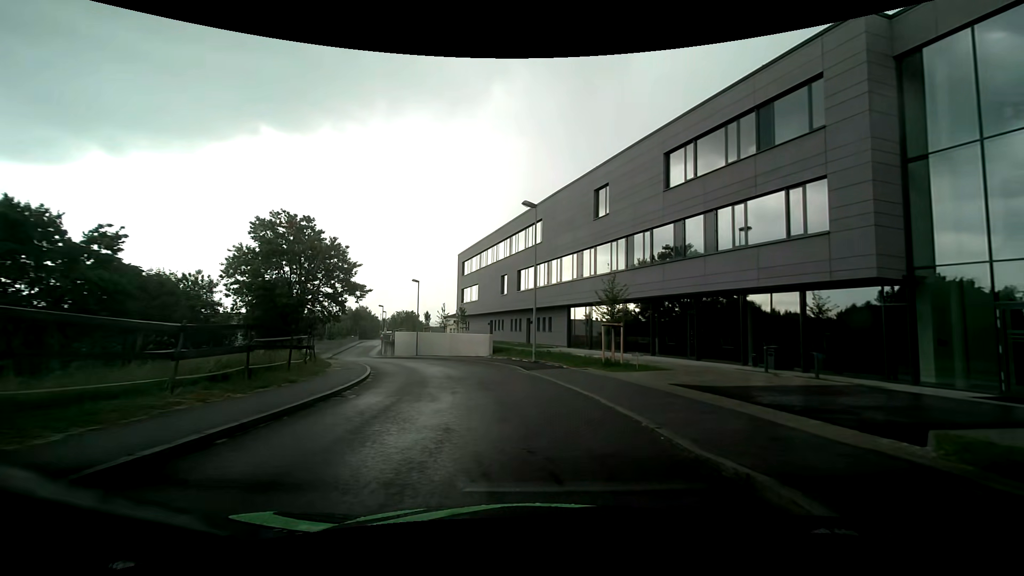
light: Day
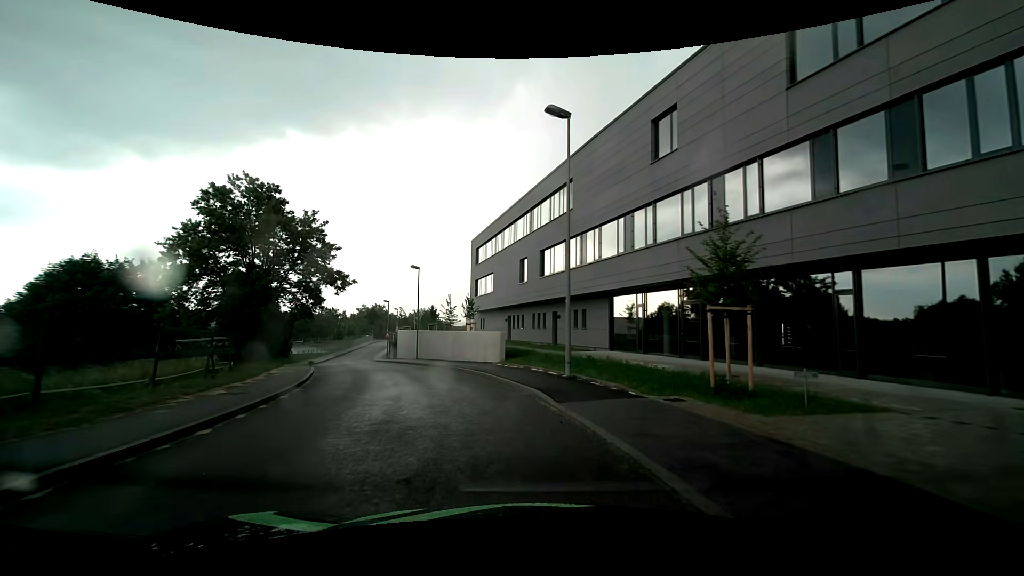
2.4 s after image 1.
(-0.1, +10.5) m; -3°
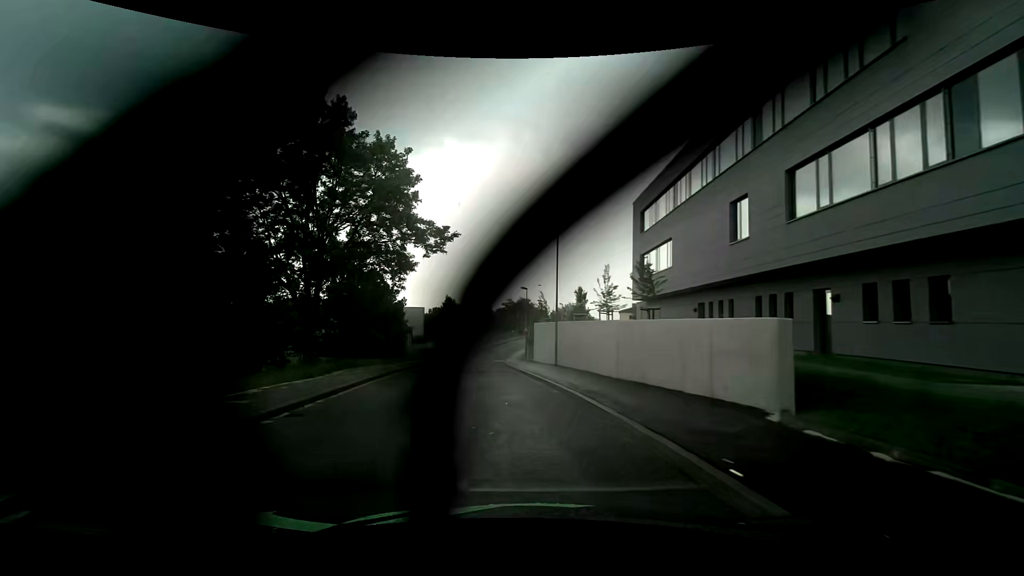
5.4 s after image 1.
(-2.2, +16.0) m; -16°
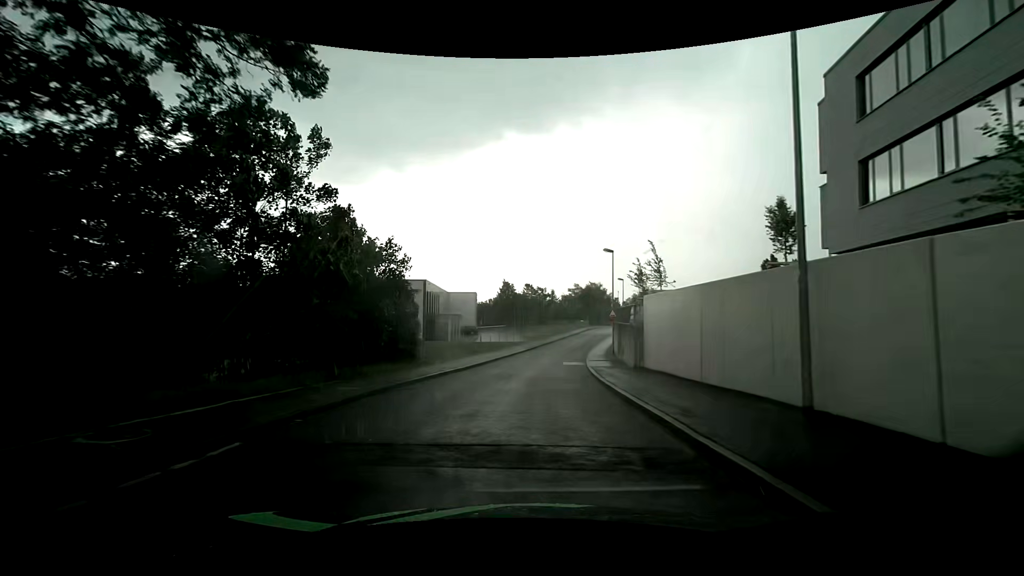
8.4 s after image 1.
(-1.7, +19.6) m; -7°
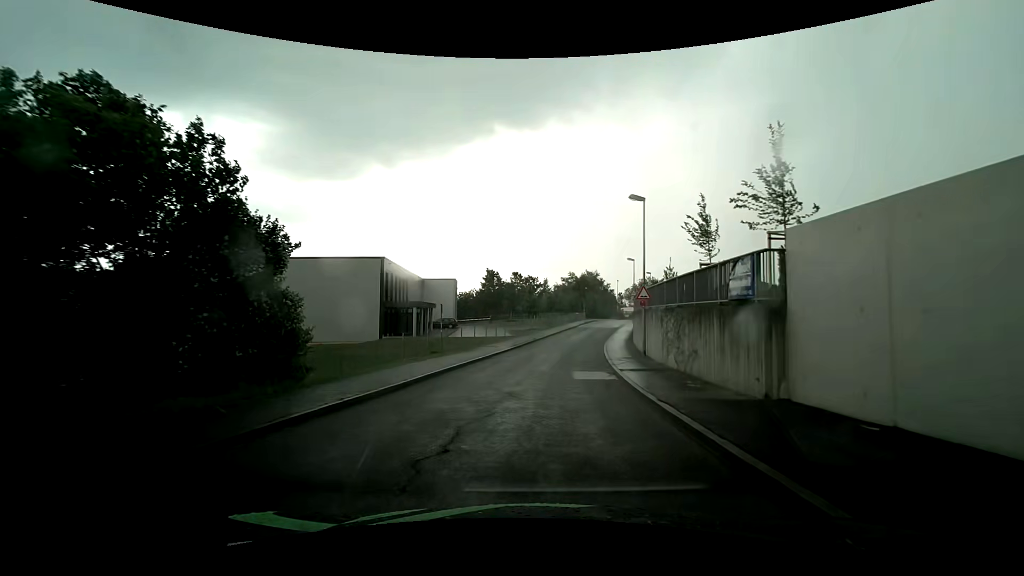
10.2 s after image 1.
(0.0, +13.4) m; 0°
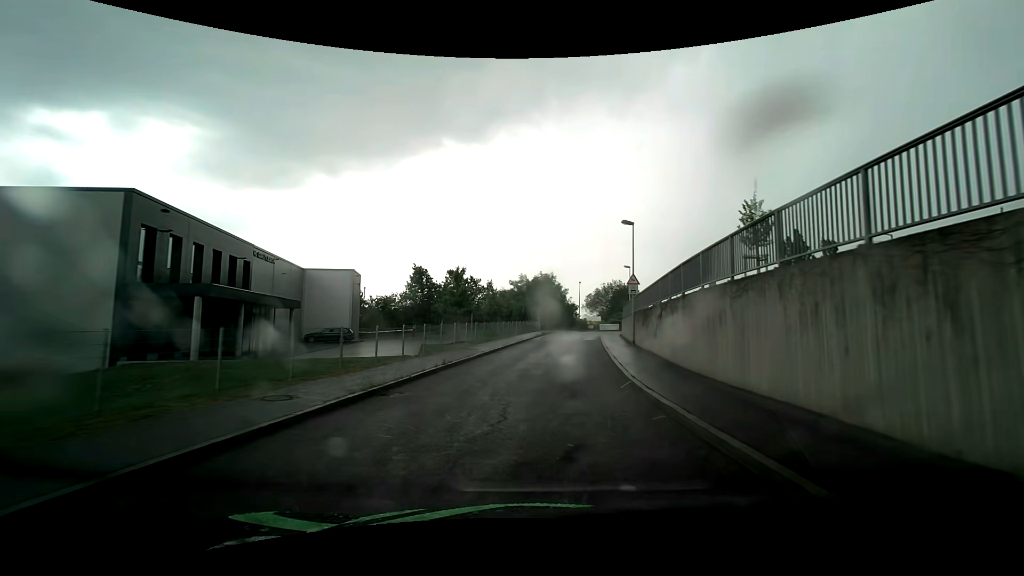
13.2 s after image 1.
(+1.5, +23.8) m; +6°
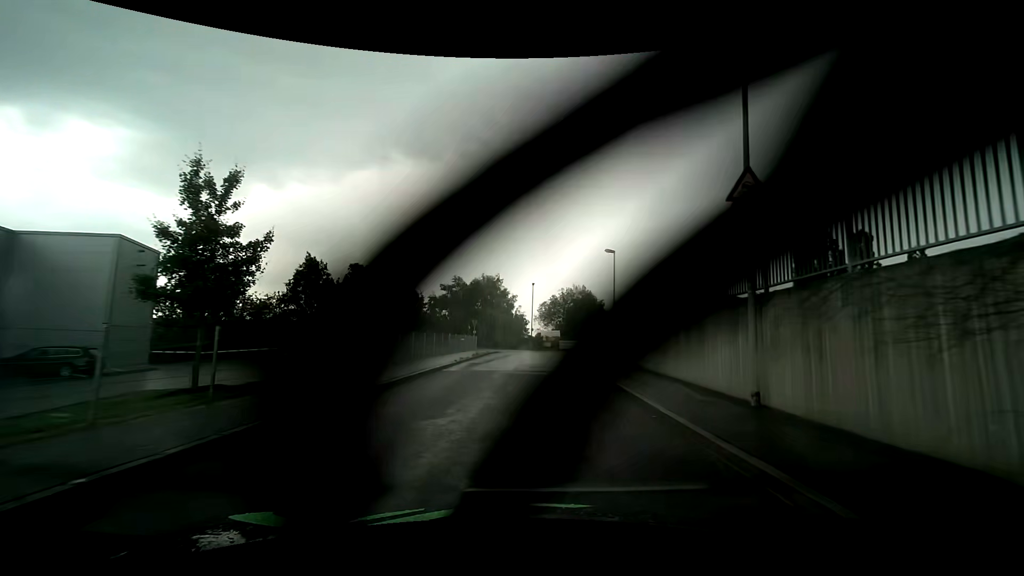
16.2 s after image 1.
(+1.2, +22.7) m; +6°
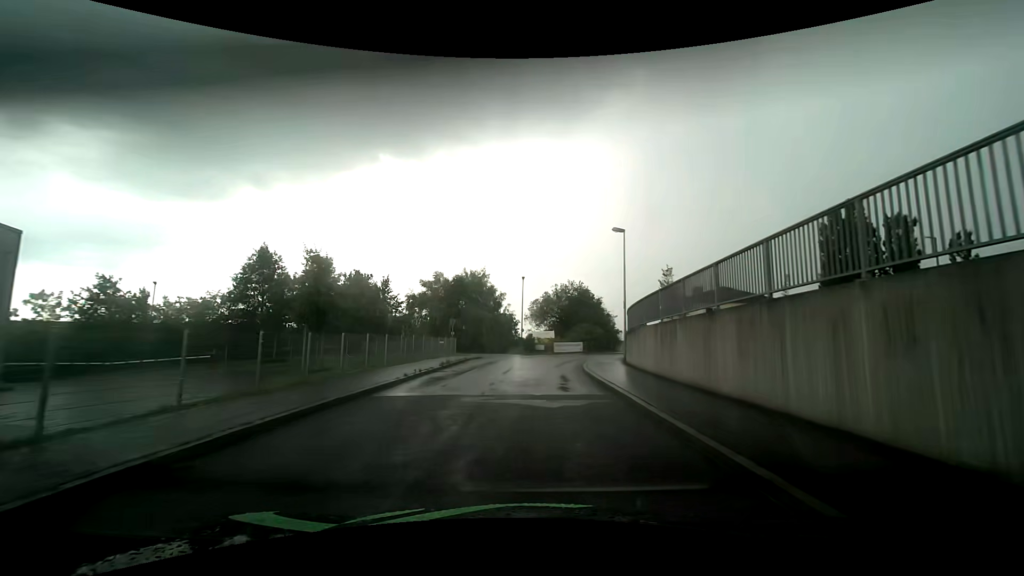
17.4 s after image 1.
(+0.1, +8.1) m; +1°
(0, +10) (0, +20) (+1, +30) (+4, +40) (+10, +48) (+18, +54) (+27, +56) (+37, +58) (+47, +59) (+57, +60) m
